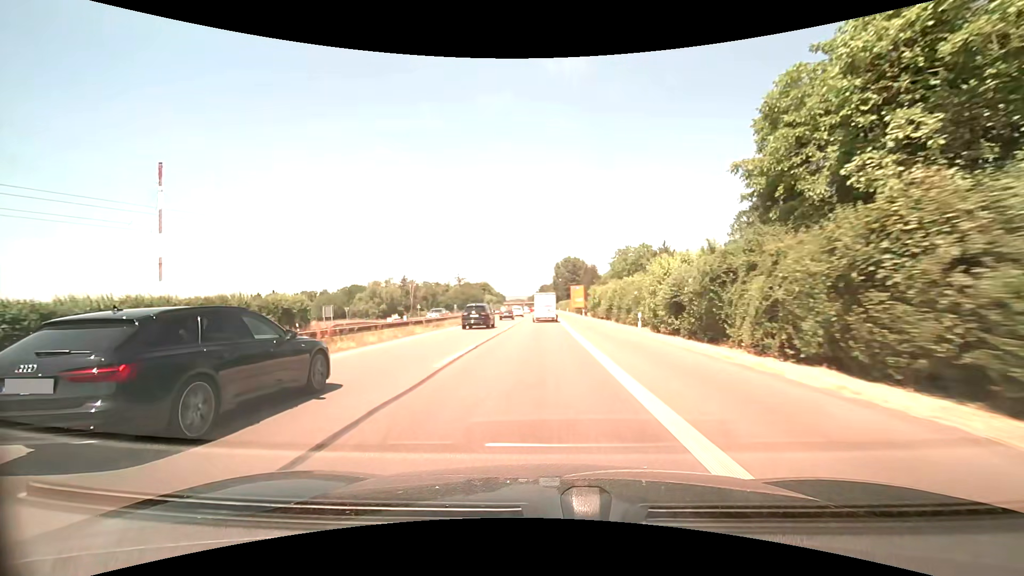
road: trunk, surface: asphalt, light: Day
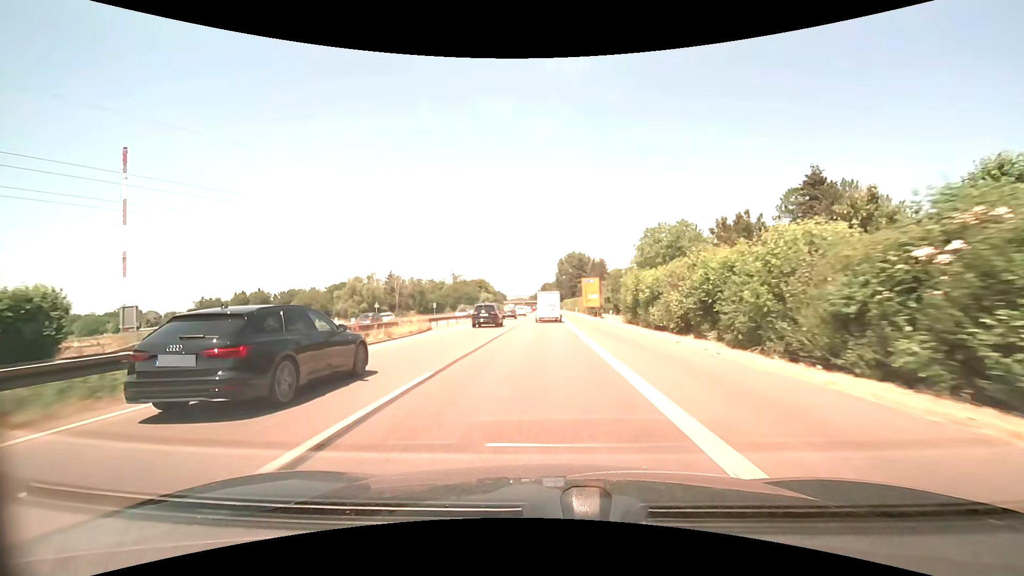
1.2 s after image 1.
(-0.1, +25.8) m; 0°
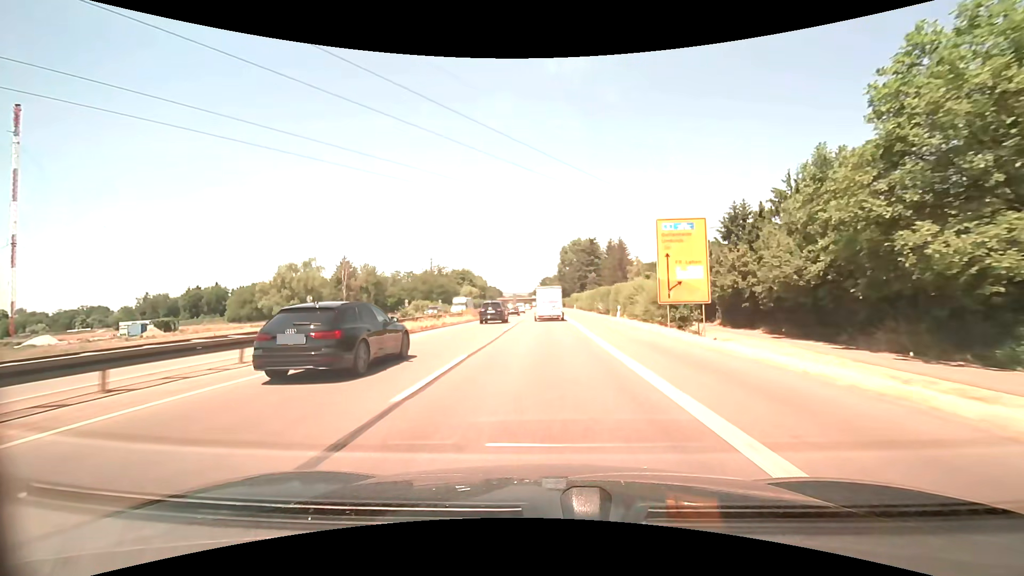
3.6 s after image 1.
(+0.2, +52.7) m; 0°
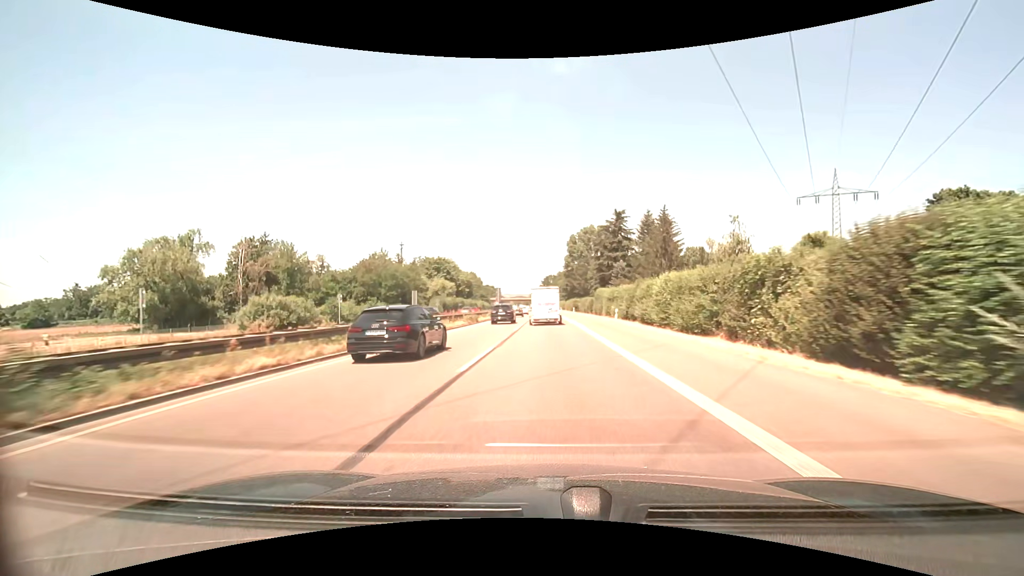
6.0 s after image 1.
(-0.2, +51.9) m; 0°
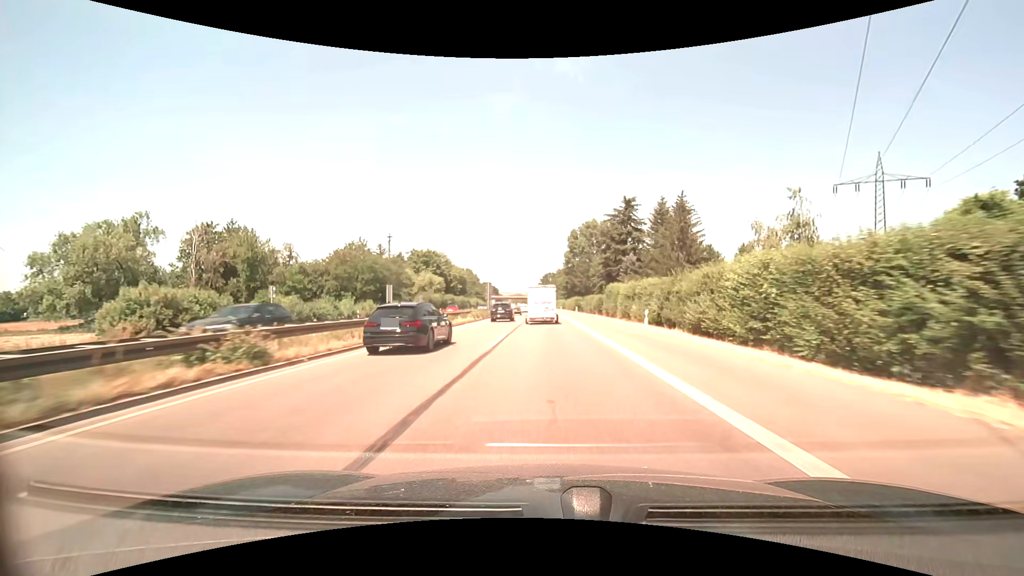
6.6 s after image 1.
(0.0, +12.8) m; 0°
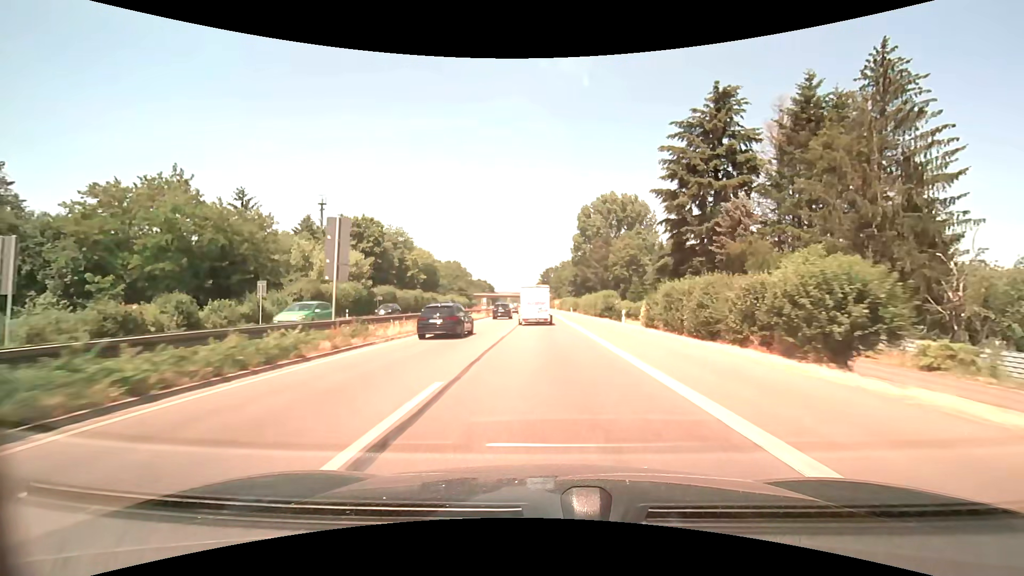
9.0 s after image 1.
(+0.1, +50.3) m; 0°
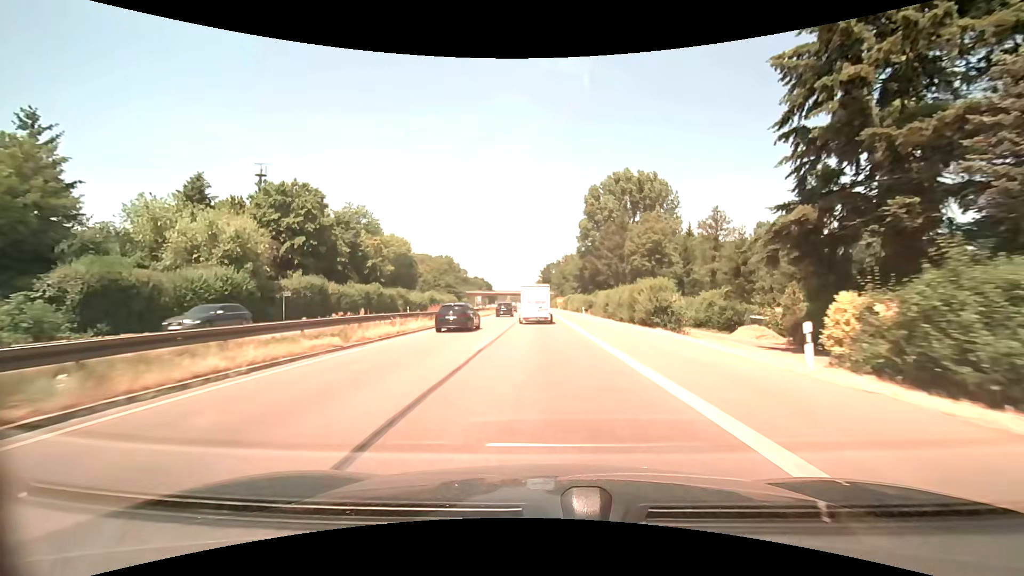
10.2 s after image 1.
(0.0, +24.6) m; 0°
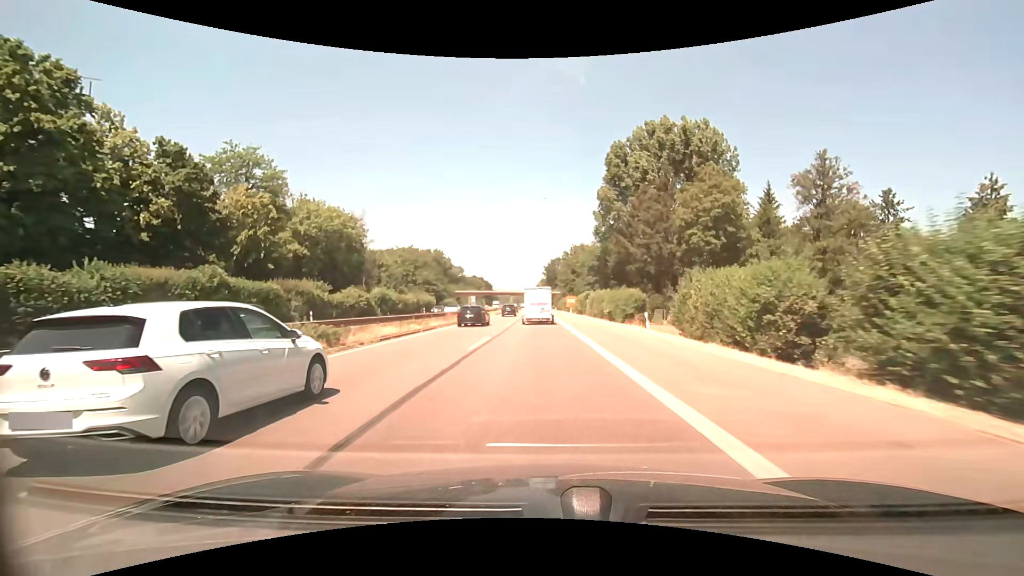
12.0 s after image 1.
(-0.1, +35.8) m; 0°
(0, +10) (0, +20) (0, +30) (0, +40) (-1, +50) (-1, +60) (-1, +70) (-1, +80) (-2, +90) (-2, +100) m
